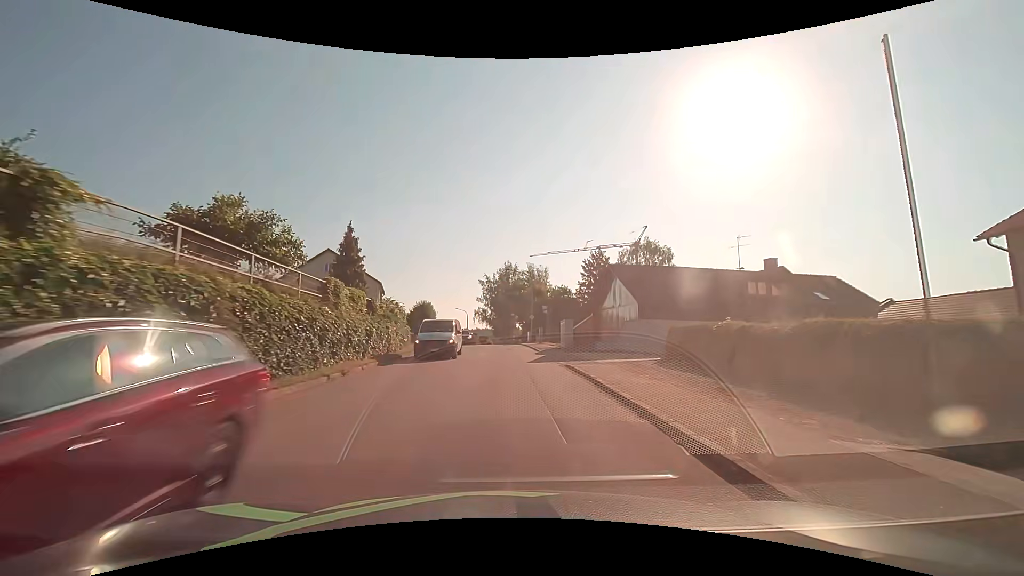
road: tertiary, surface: asphalt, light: Day
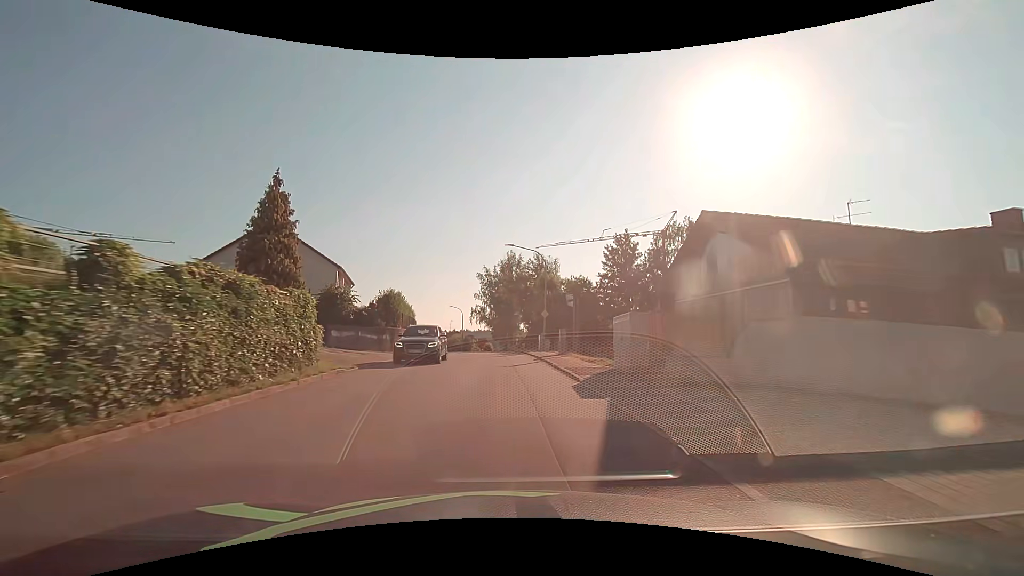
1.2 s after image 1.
(0.0, +15.3) m; 0°
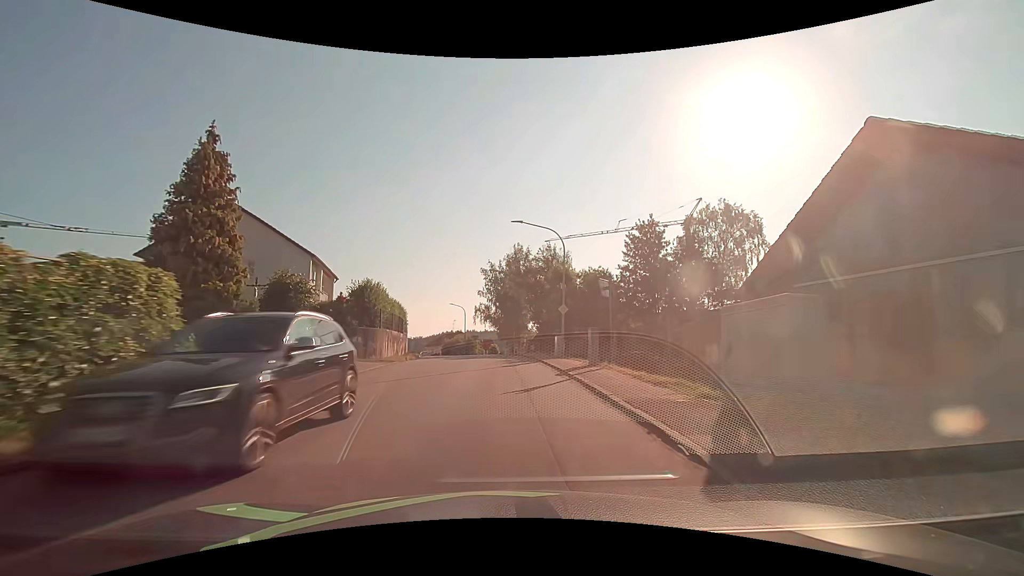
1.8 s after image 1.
(0.0, +7.6) m; -1°
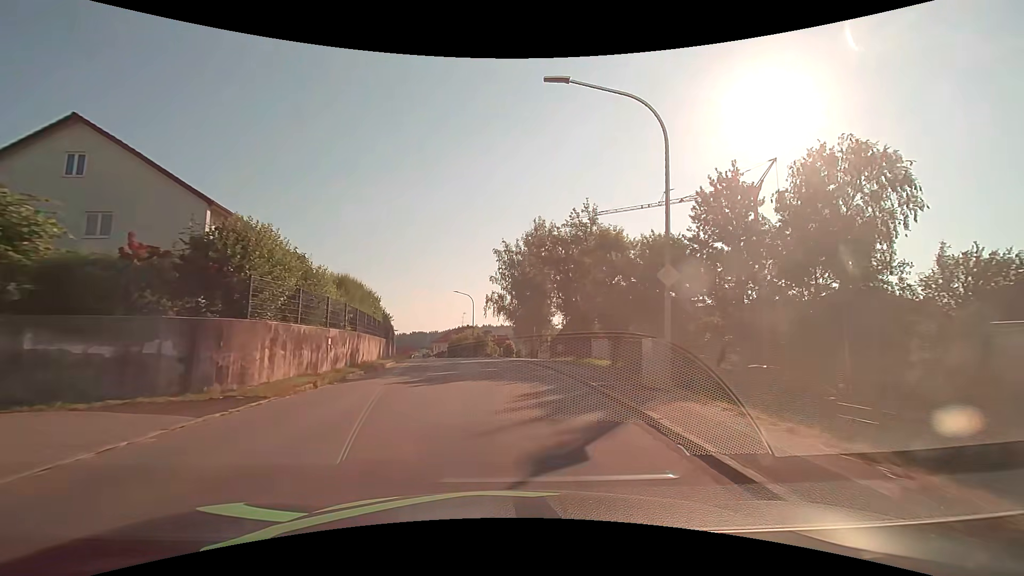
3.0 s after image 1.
(-0.2, +15.3) m; -2°
(0, +10) (-1, +20) (-2, +30) (-3, +40) (-5, +50) (-7, +59) (-9, +69) (-12, +79) (-15, +88) (-17, +98) m
